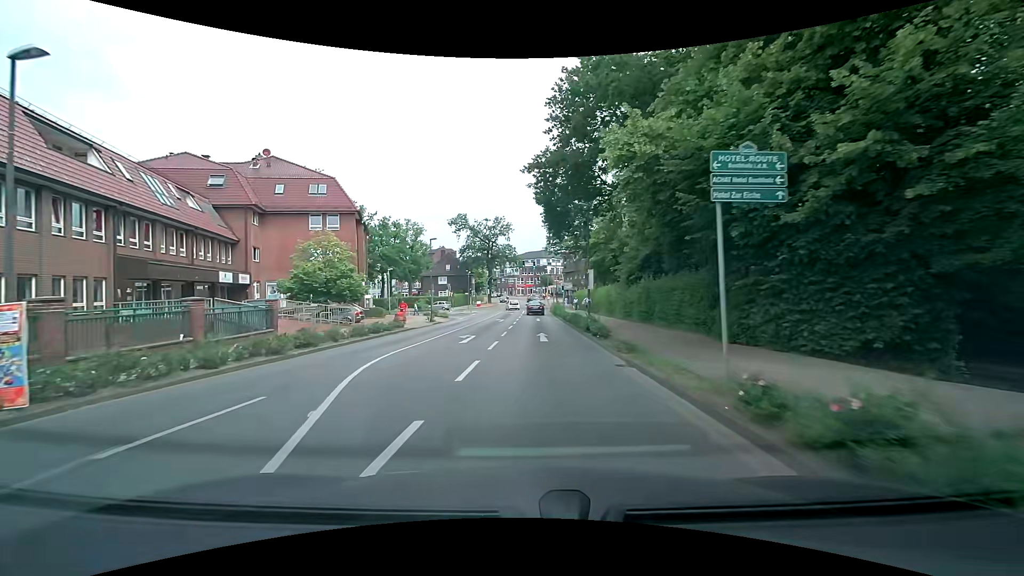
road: secondary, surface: asphalt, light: Day
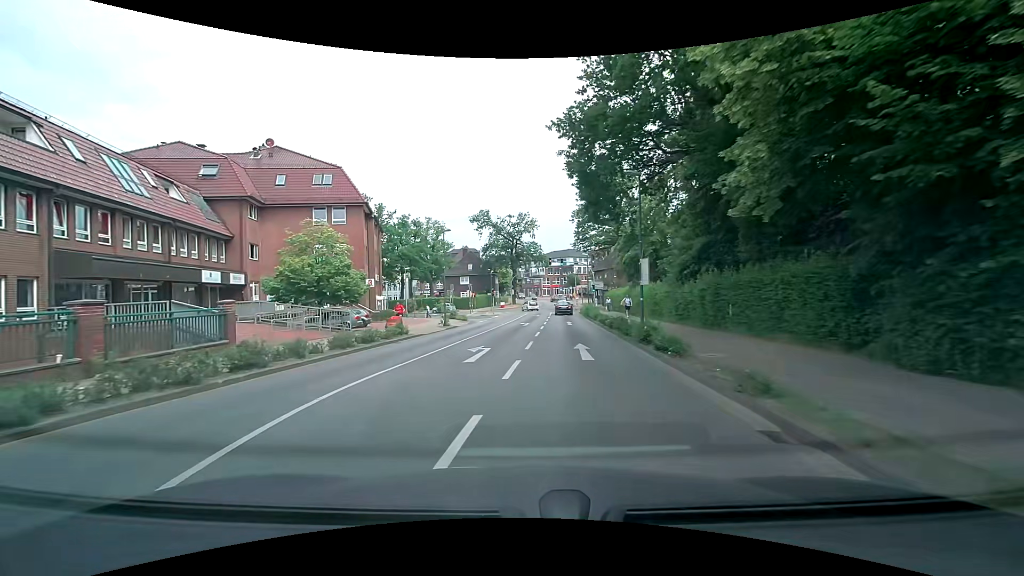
(-0.1, +5.6) m; -3°
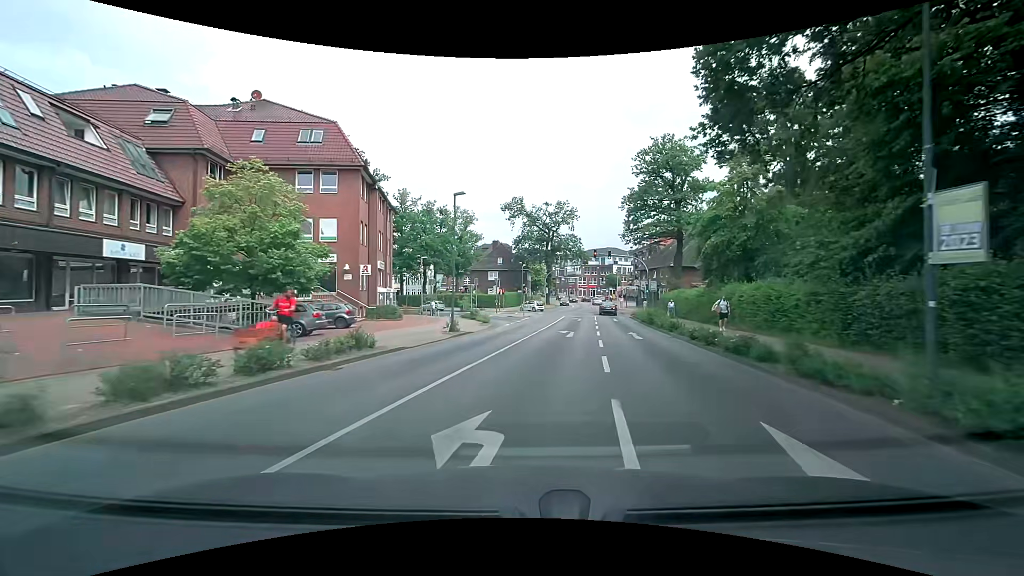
(-0.6, +11.0) m; -4°
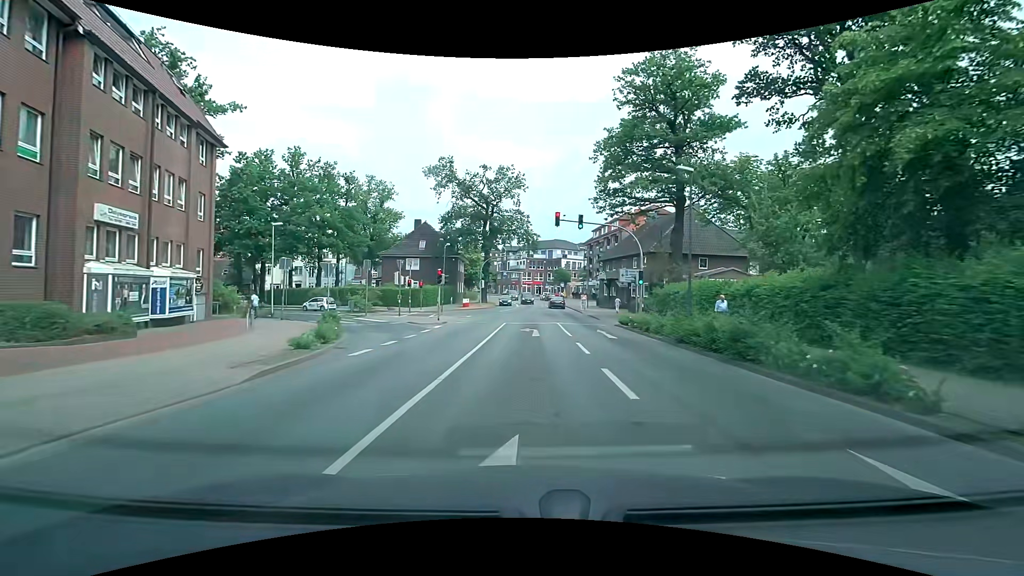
(+1.6, +21.1) m; +7°
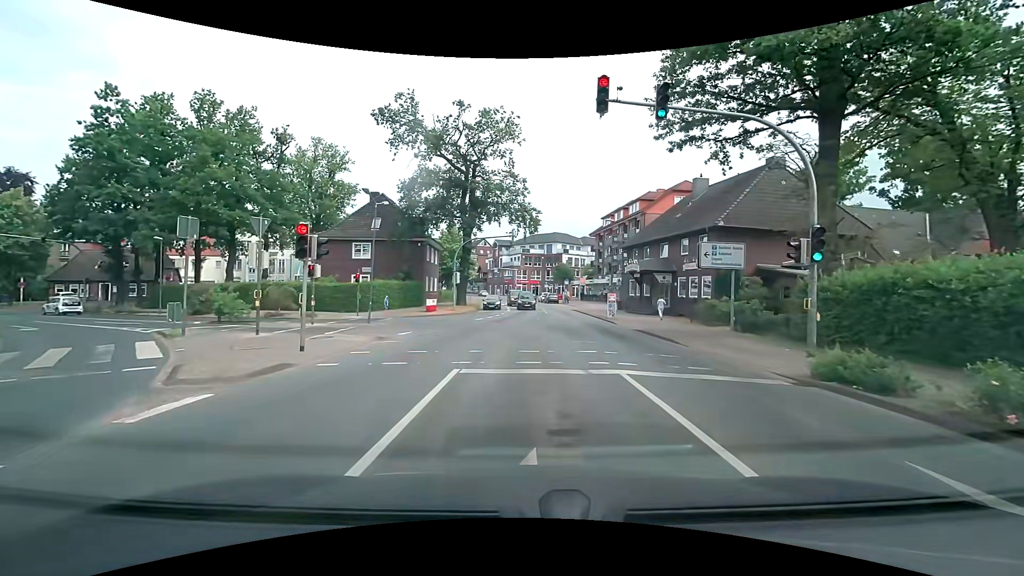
(0.0, +19.0) m; 0°
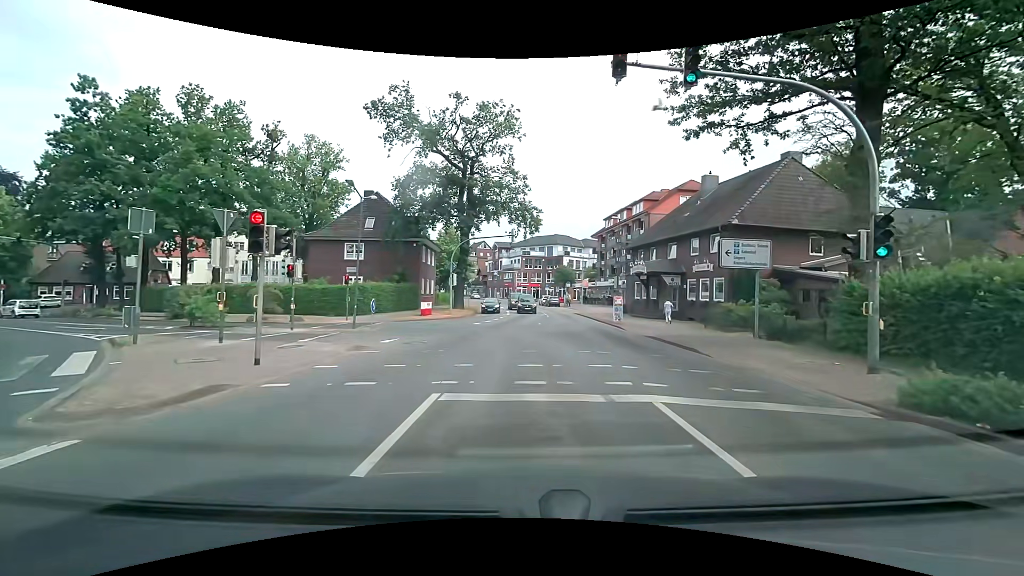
(0.0, +2.1) m; 0°
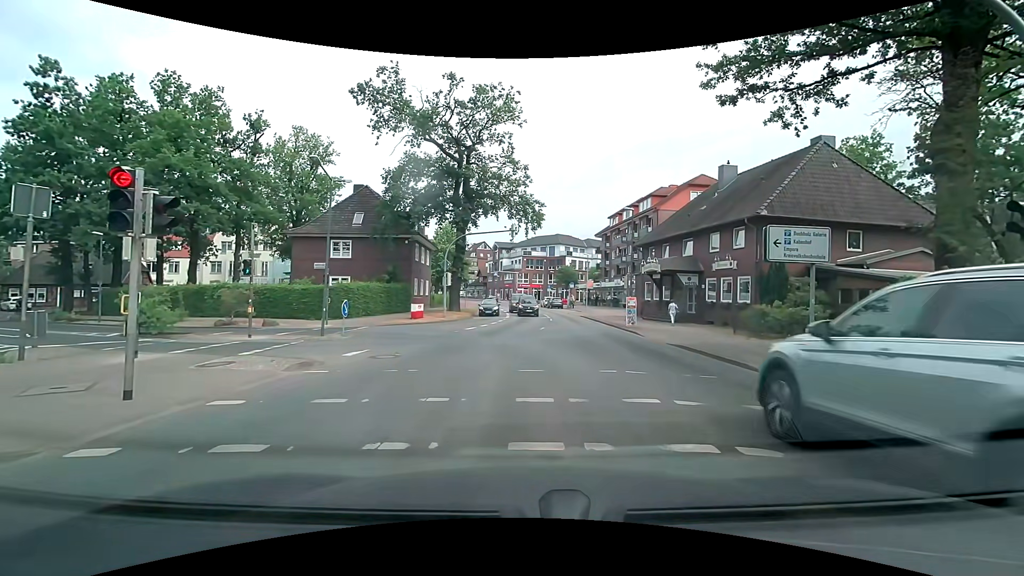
(0.0, +3.3) m; 0°
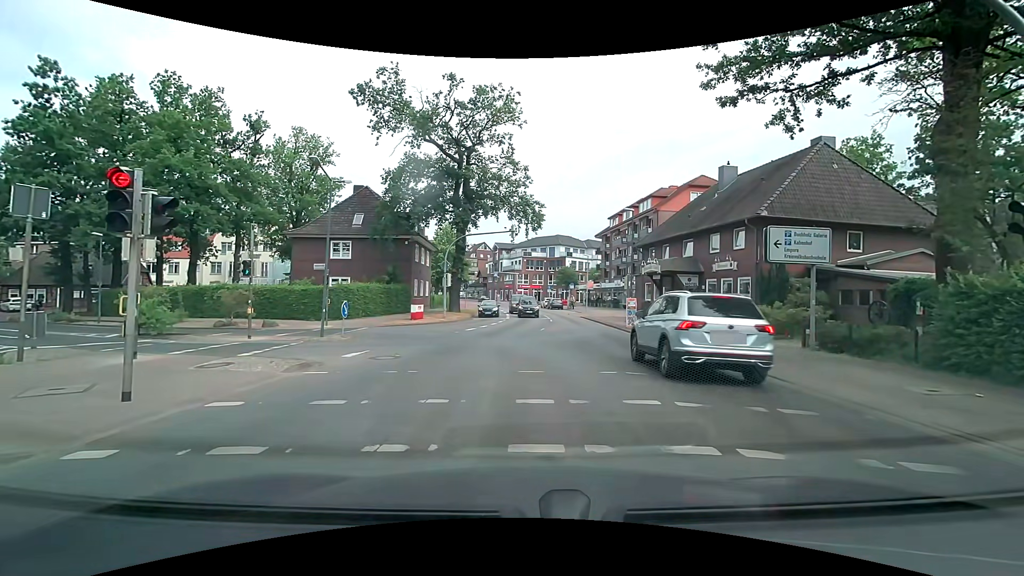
(0.0, +0.1) m; 0°
